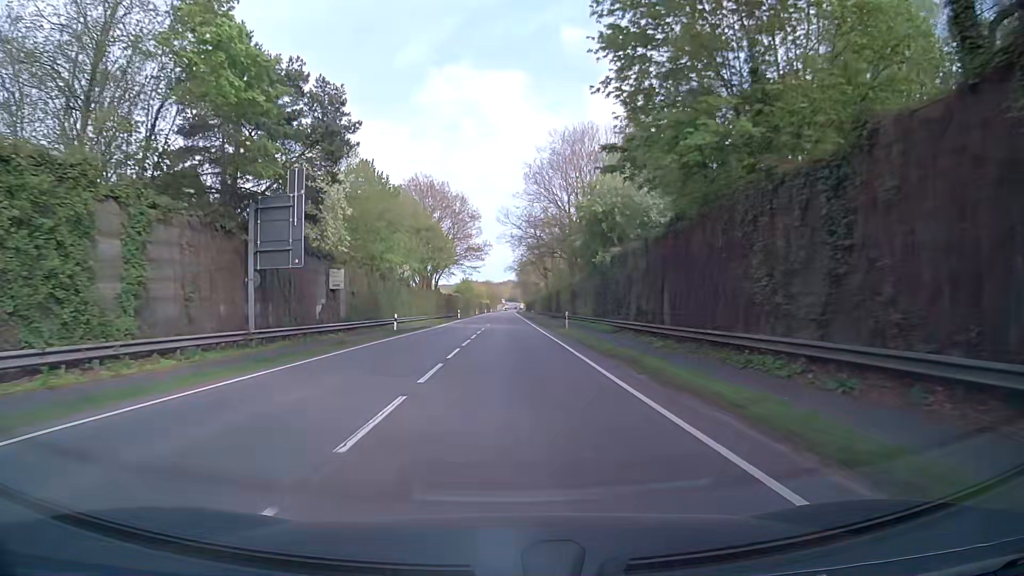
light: Day
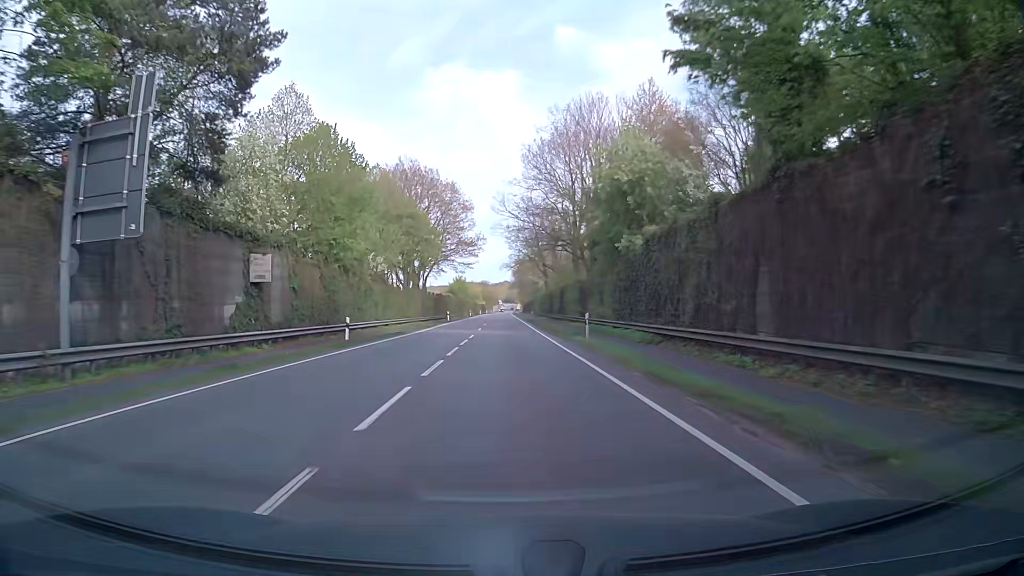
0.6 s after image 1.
(+0.1, +10.9) m; 0°
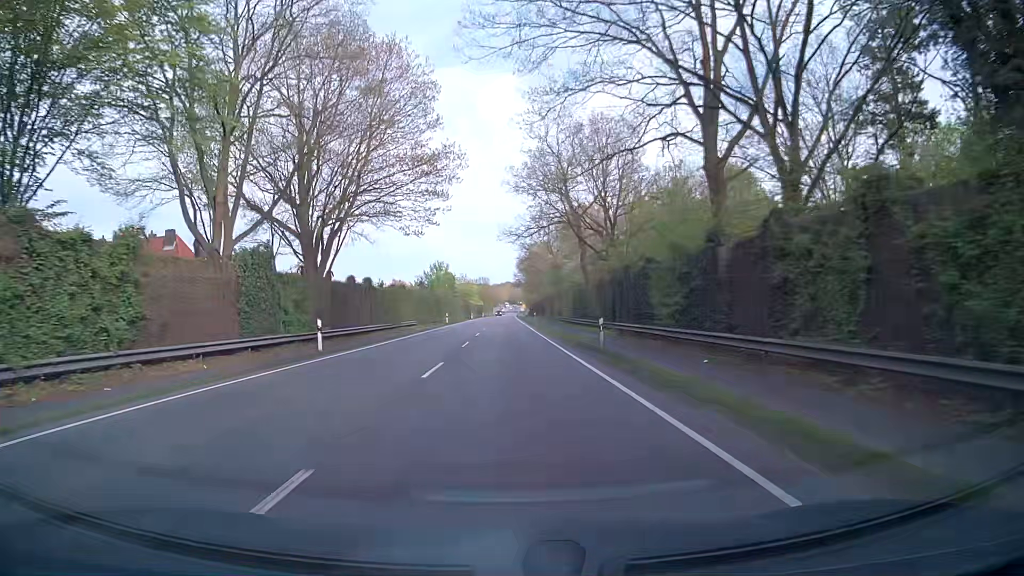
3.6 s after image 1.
(+0.1, +54.1) m; 0°
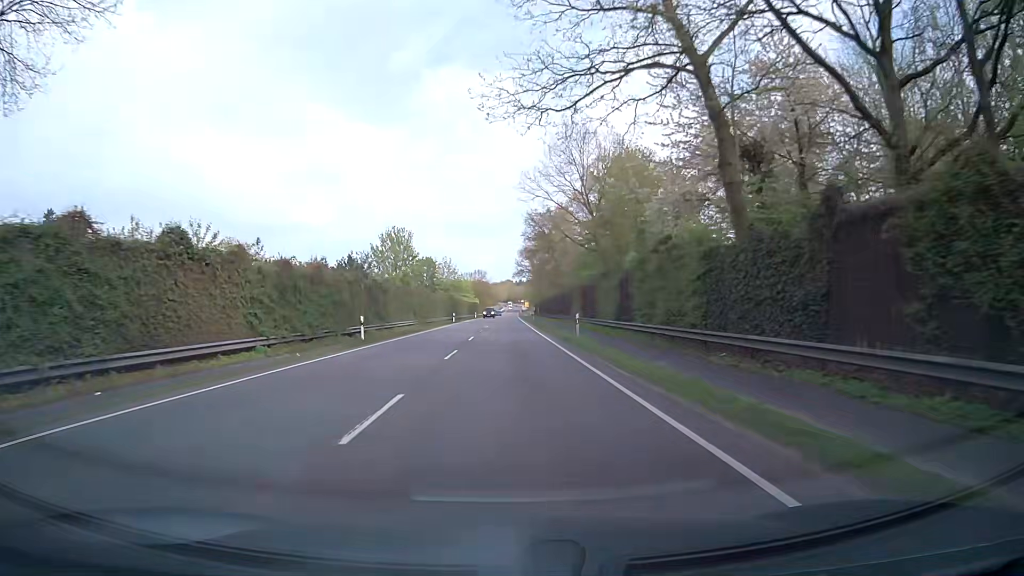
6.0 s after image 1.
(0.0, +42.9) m; 0°
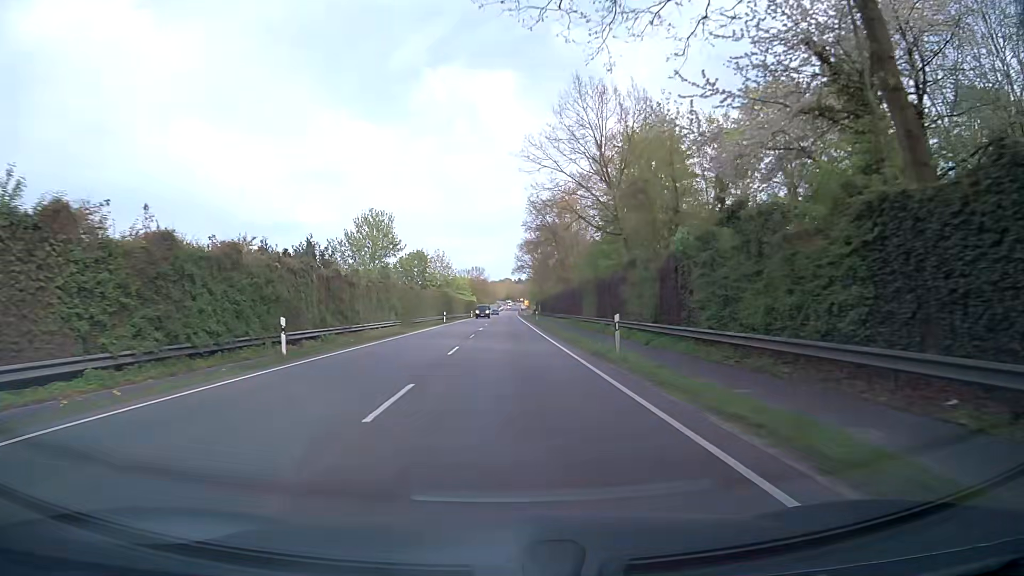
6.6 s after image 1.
(-0.1, +10.7) m; -1°
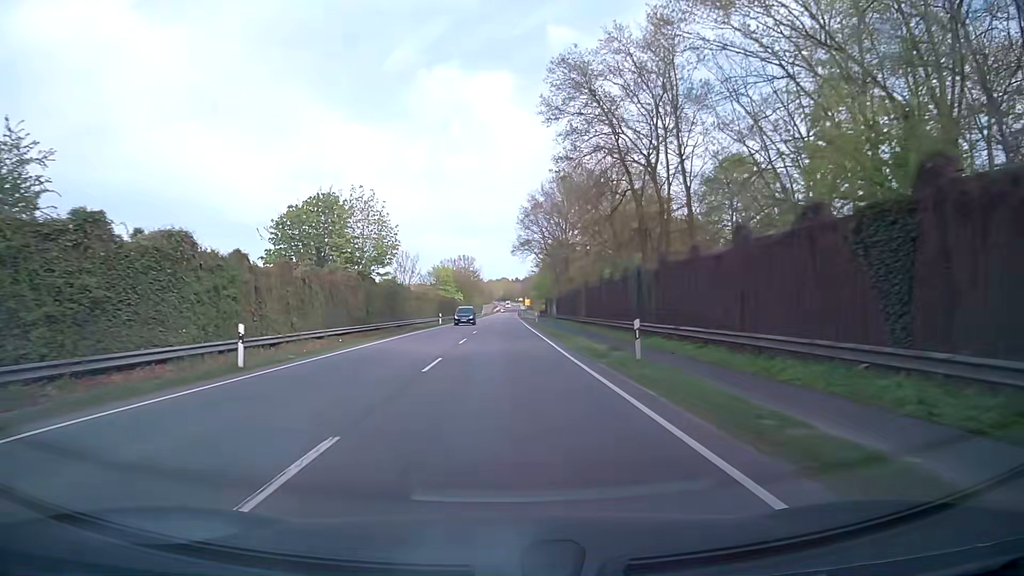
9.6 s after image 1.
(+0.6, +53.4) m; +1°
(0, +10) (0, +20) (0, +30) (0, +40) (0, +50) (0, +60) (0, +70) (0, +80) (0, +90) (0, +100) m
